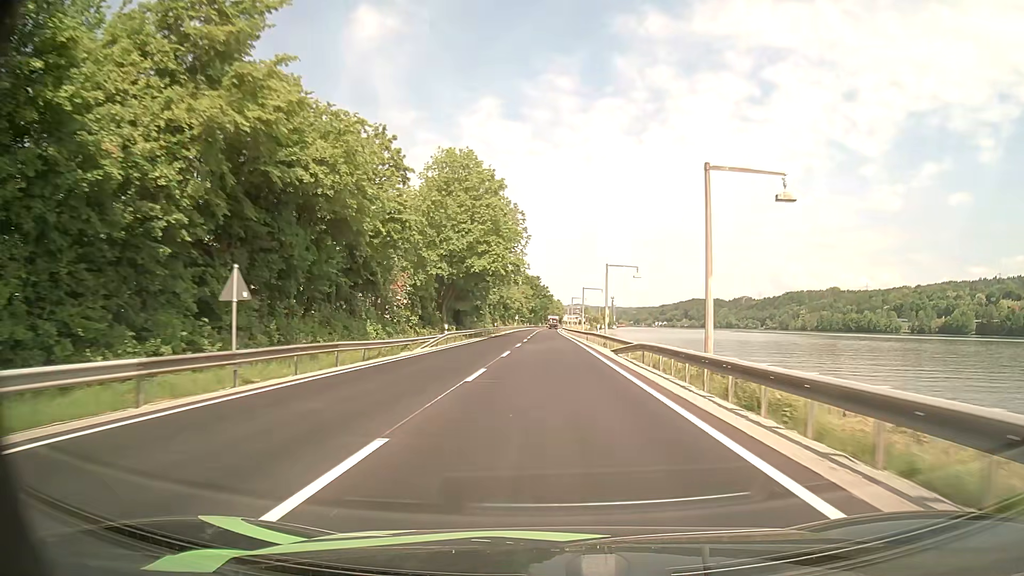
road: primary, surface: asphalt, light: Day
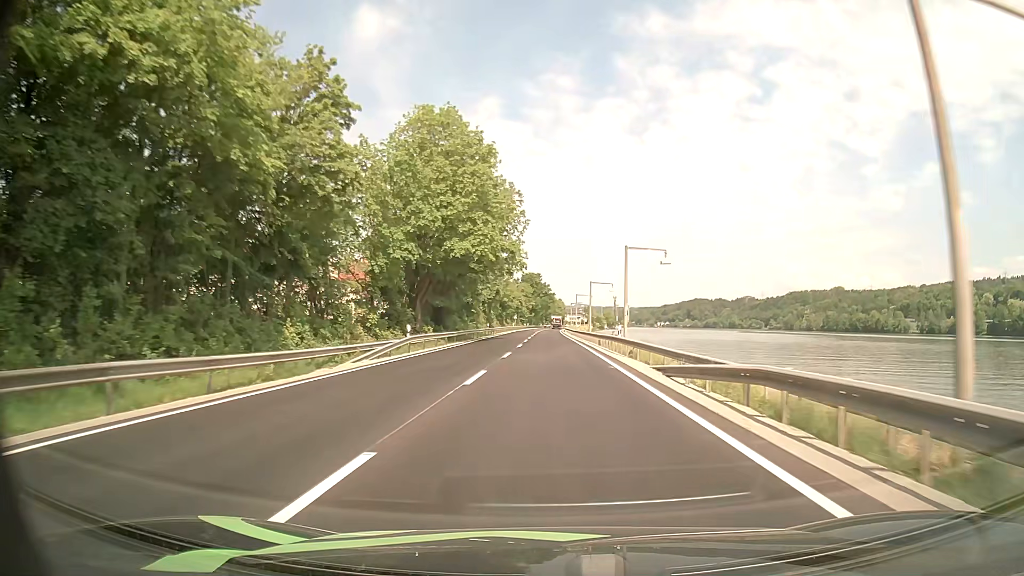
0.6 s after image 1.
(+0.1, +12.9) m; 0°
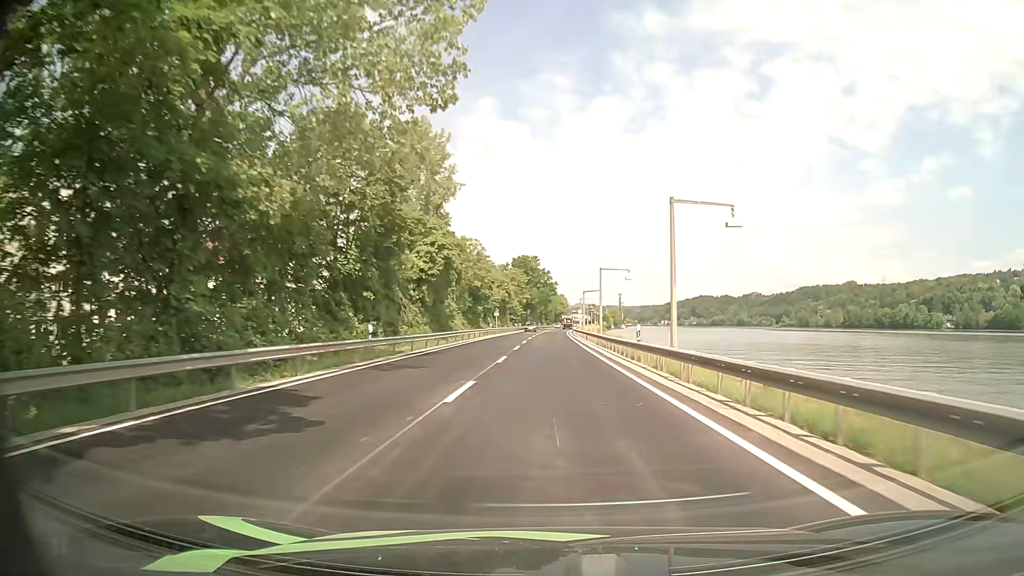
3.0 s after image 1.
(0.0, +51.5) m; 0°
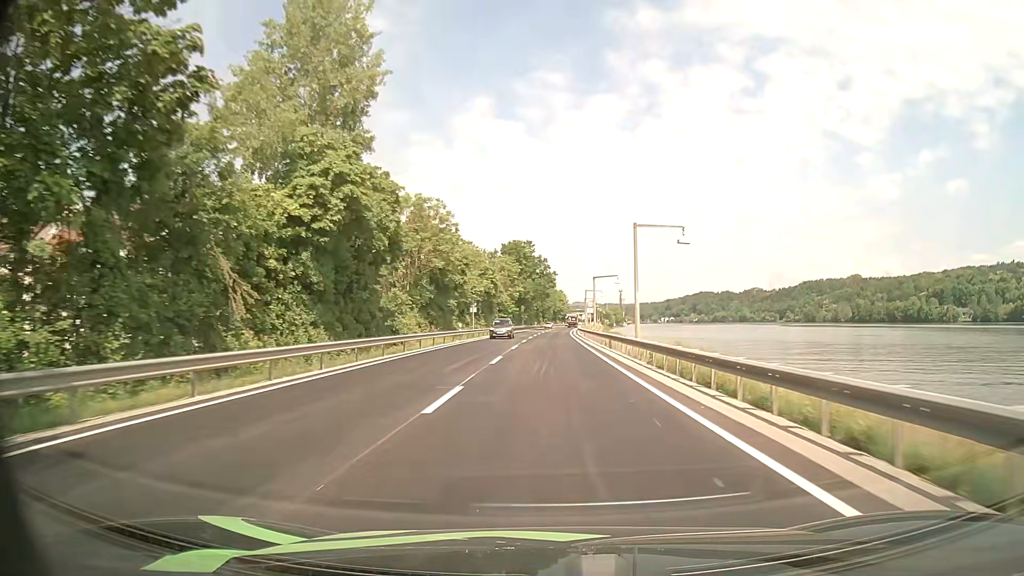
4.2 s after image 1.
(+0.1, +25.7) m; 0°
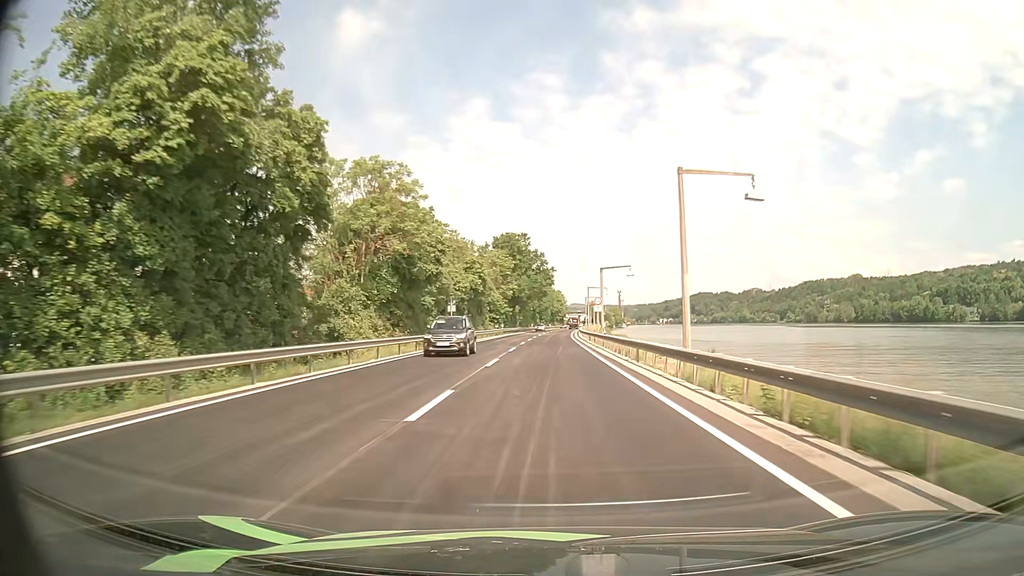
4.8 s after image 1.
(0.0, +12.9) m; 0°
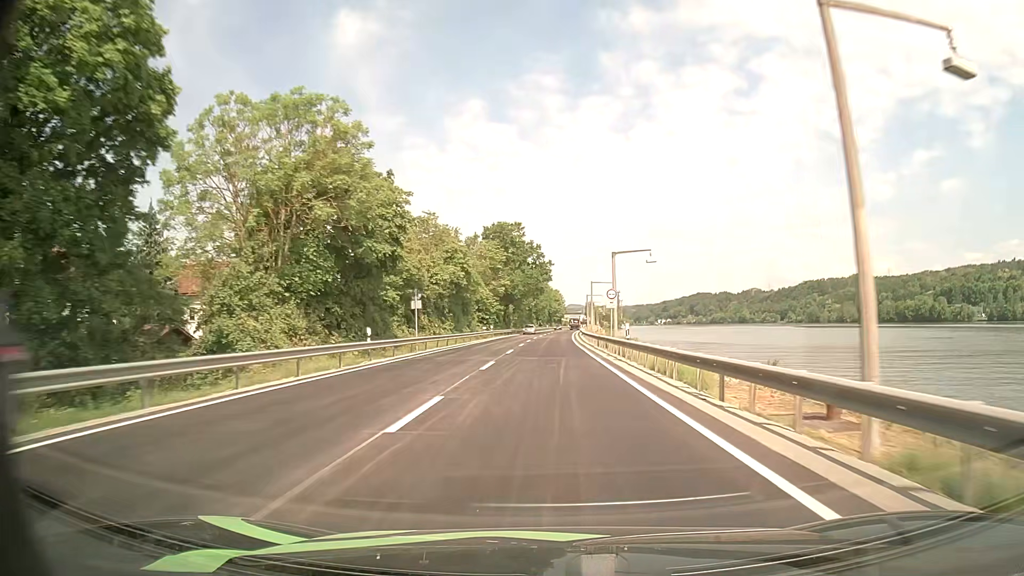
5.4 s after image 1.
(0.0, +12.9) m; 0°
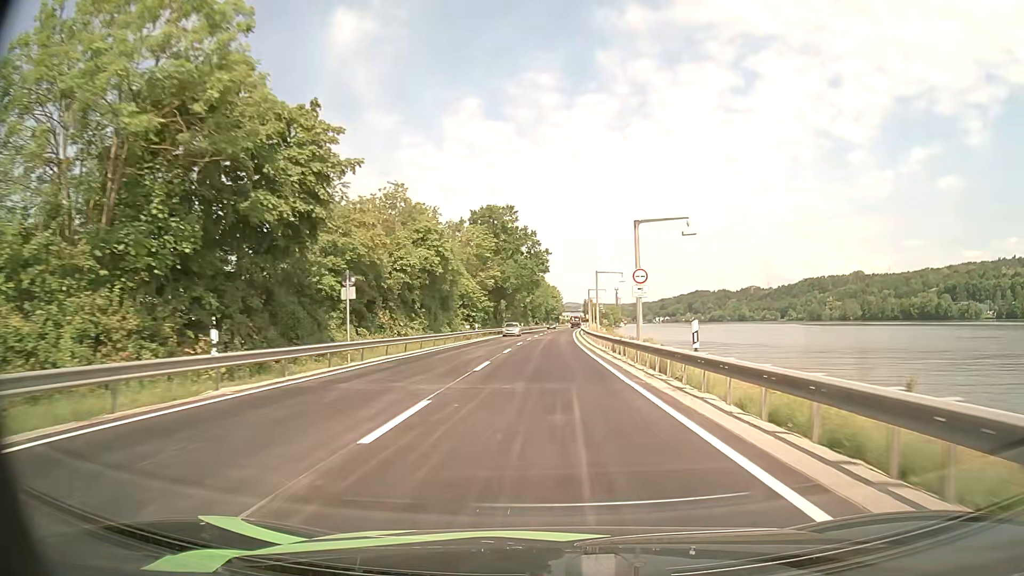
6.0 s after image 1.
(0.0, +12.9) m; 0°
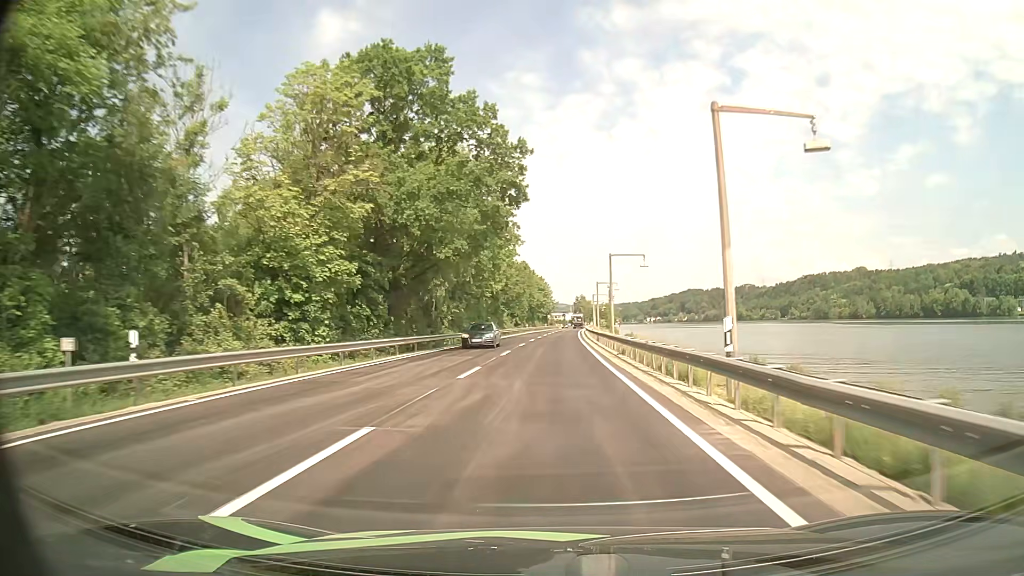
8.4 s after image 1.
(+0.5, +51.4) m; +1°
(0, +10) (0, +20) (0, +30) (0, +40) (+1, +50) (+1, +60) (+1, +70) (+1, +80) (+2, +90) (+2, +100) m
